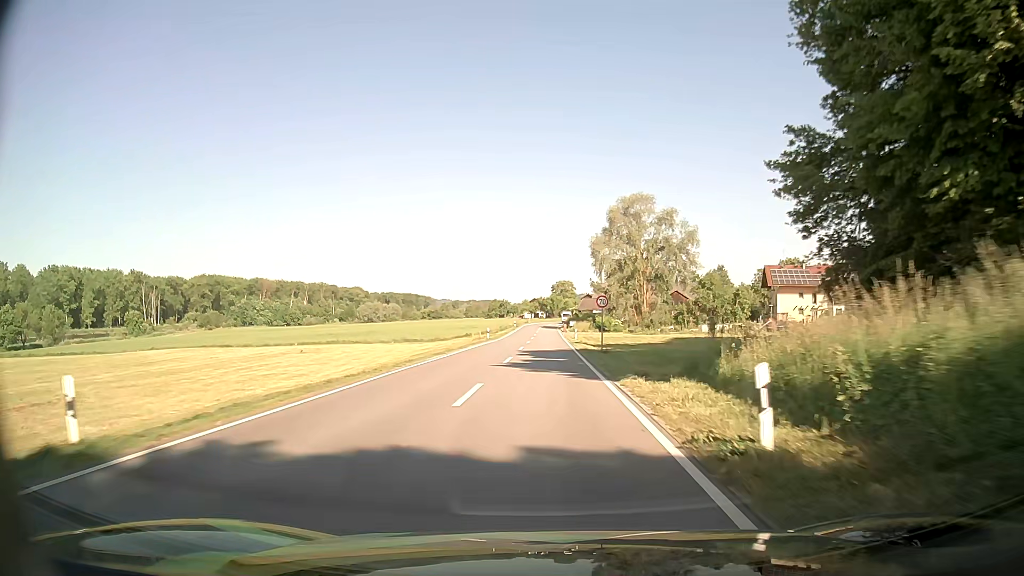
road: secondary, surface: asphalt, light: Day
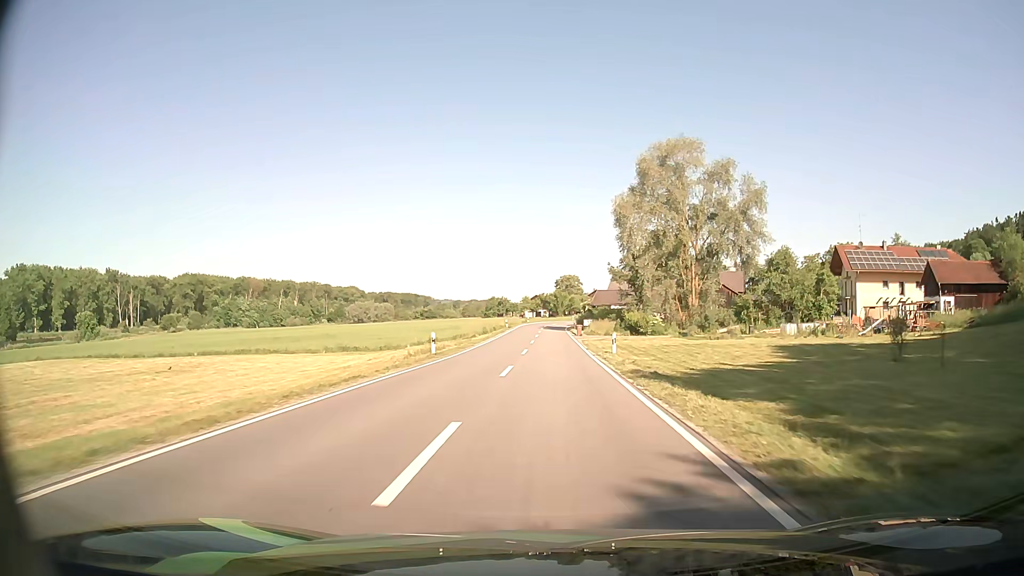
(-0.2, +30.1) m; 0°
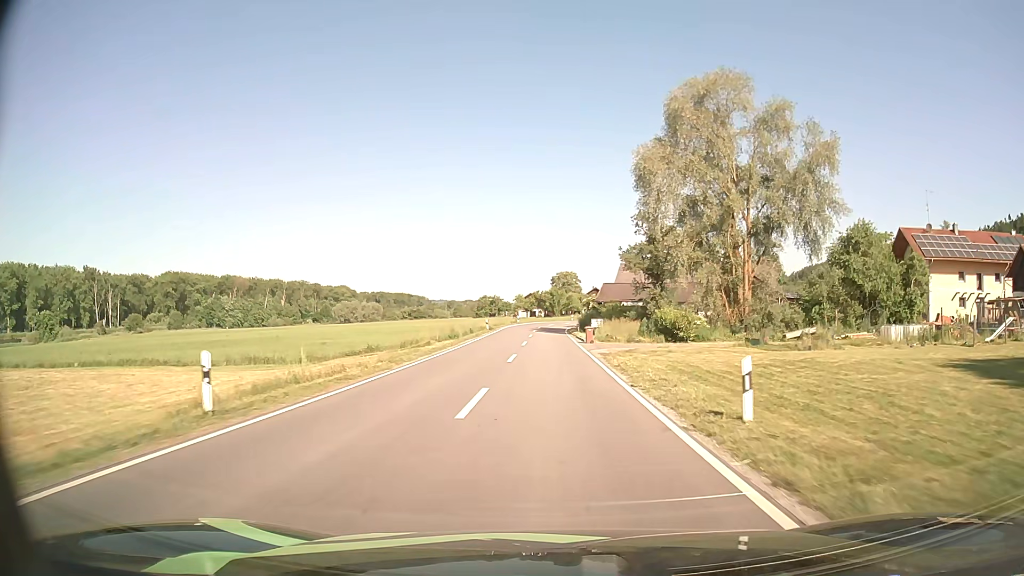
(0.0, +19.3) m; 0°
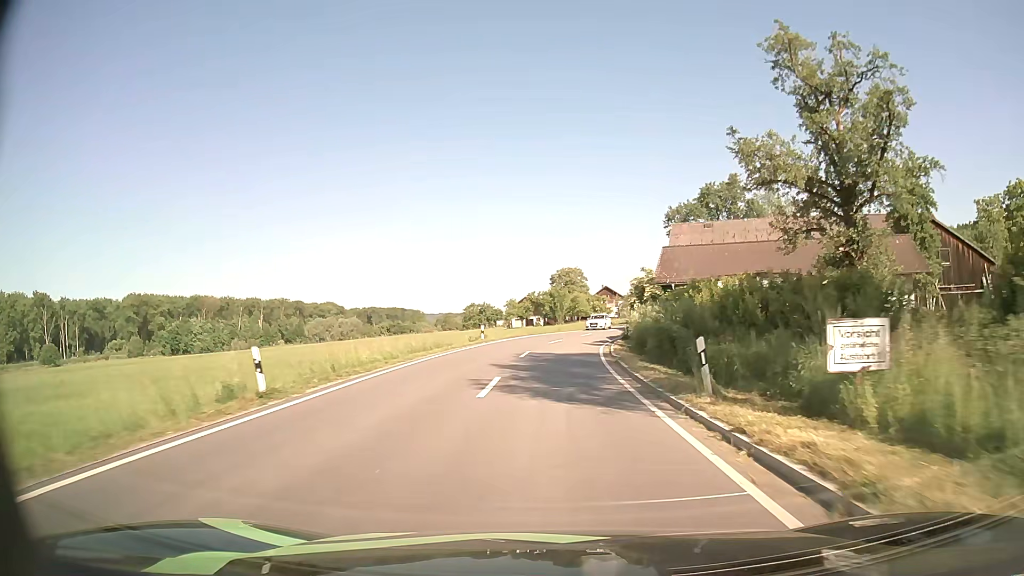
(+0.1, +45.5) m; 0°
